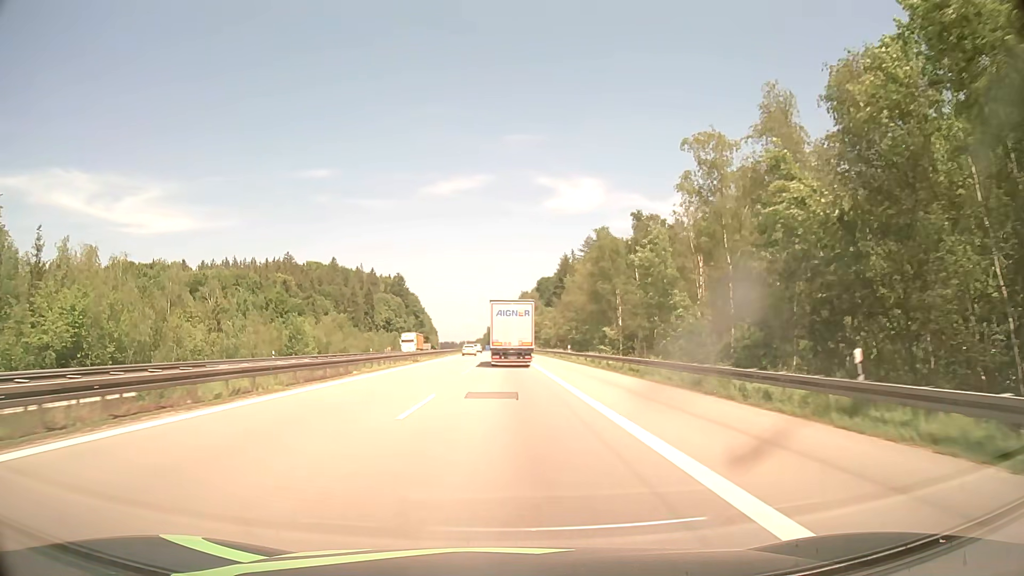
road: motorway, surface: asphalt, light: Day
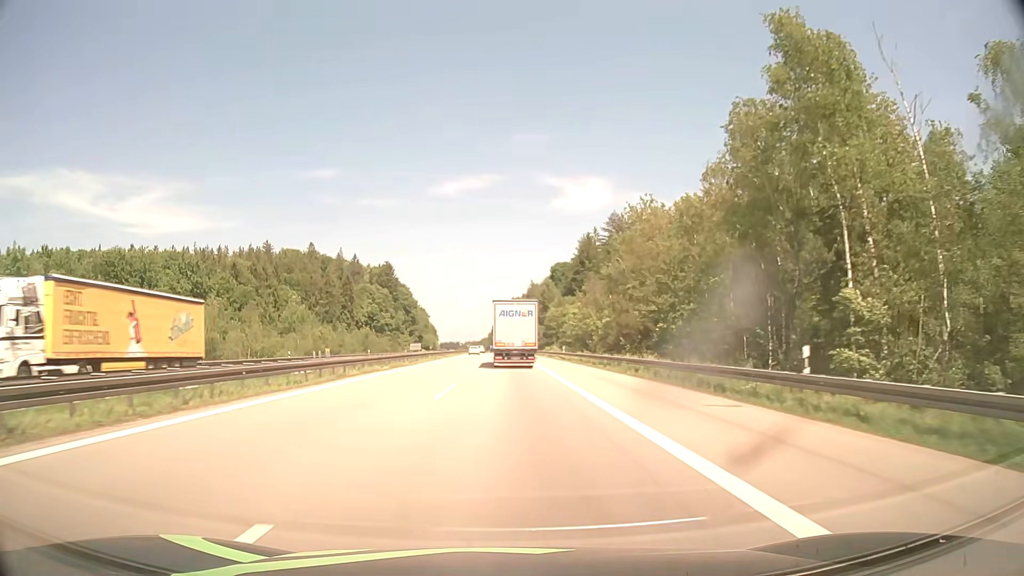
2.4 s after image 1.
(-0.2, +49.4) m; 0°
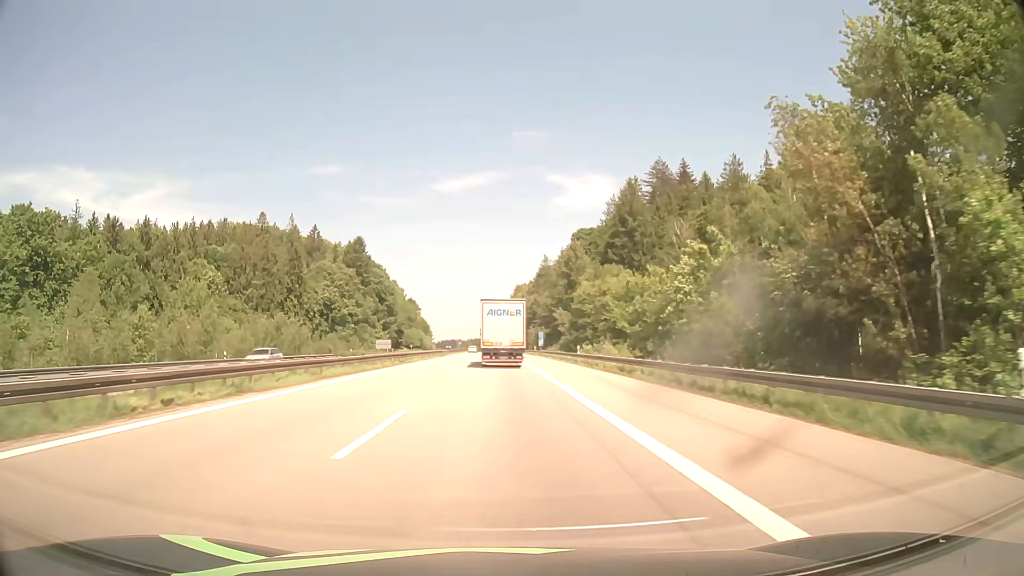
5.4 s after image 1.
(-0.1, +62.8) m; 0°
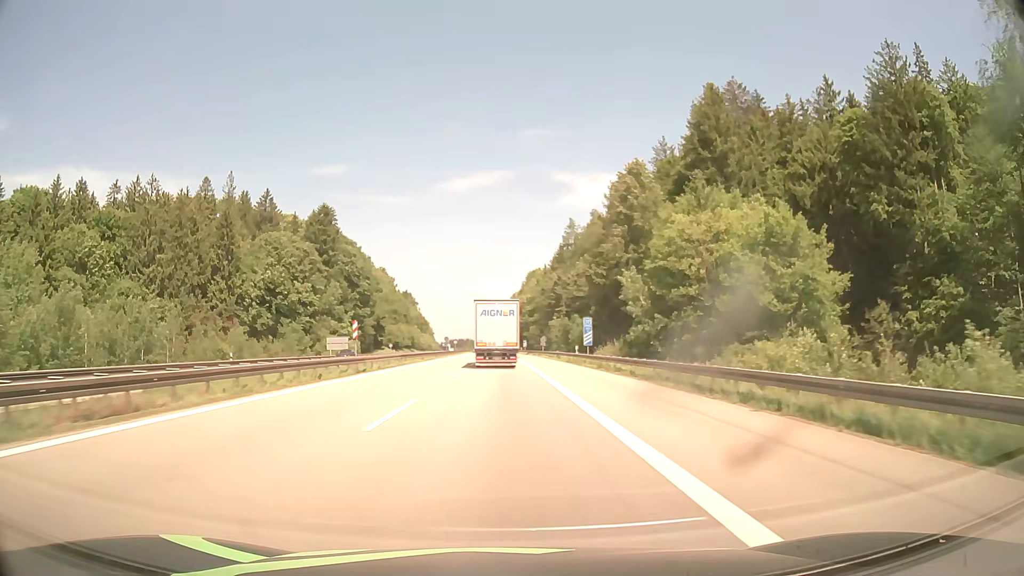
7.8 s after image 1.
(-0.2, +51.2) m; -1°
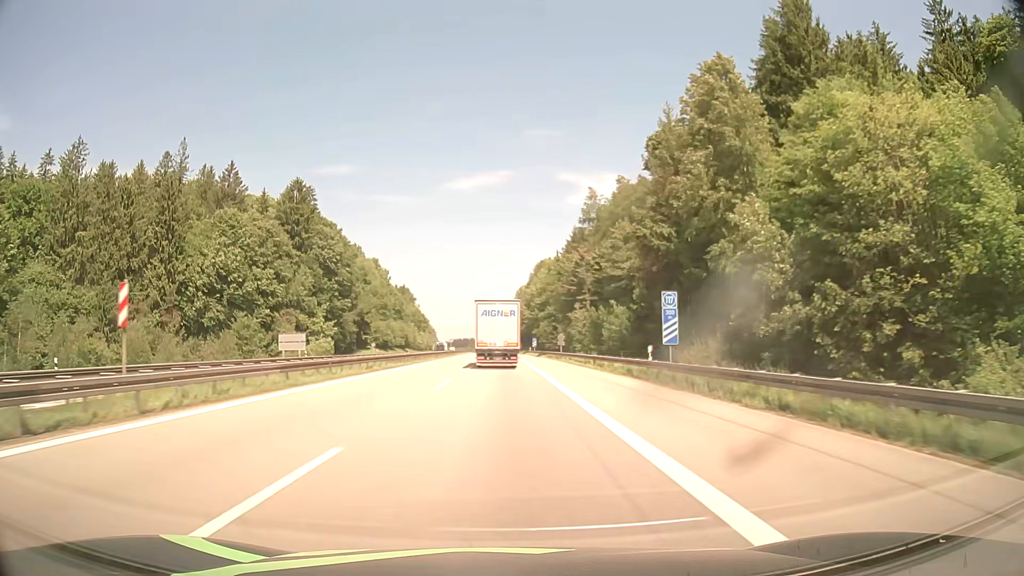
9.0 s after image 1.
(-0.1, +25.9) m; -1°
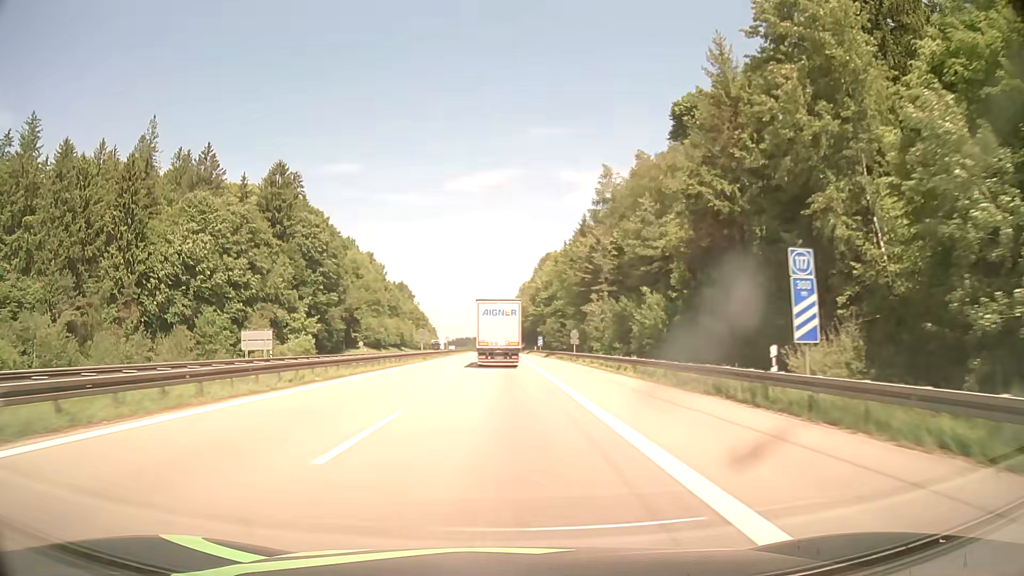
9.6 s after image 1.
(0.0, +13.0) m; 0°
